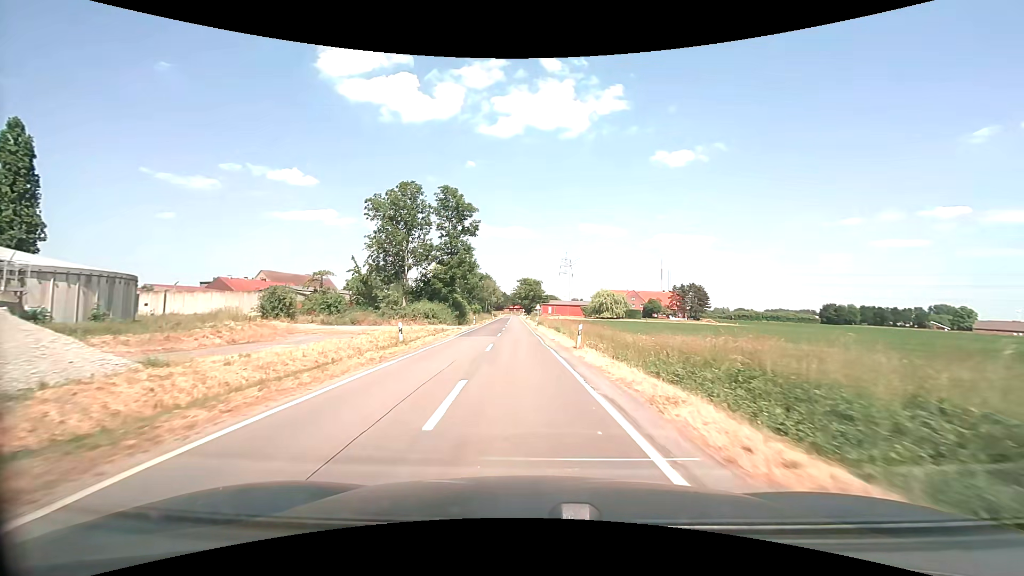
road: secondary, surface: asphalt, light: Day
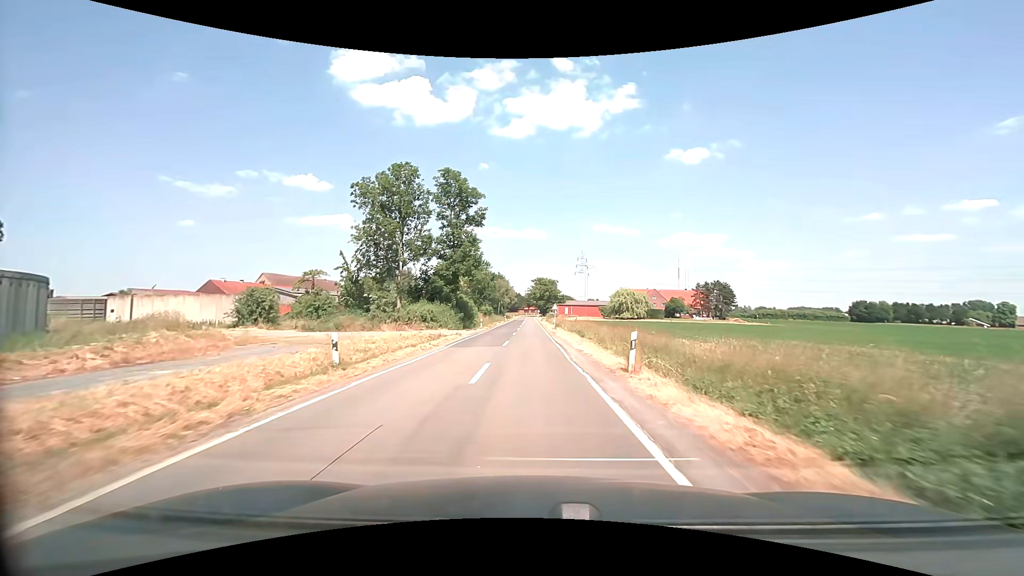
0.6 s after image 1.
(-0.1, +8.3) m; -2°
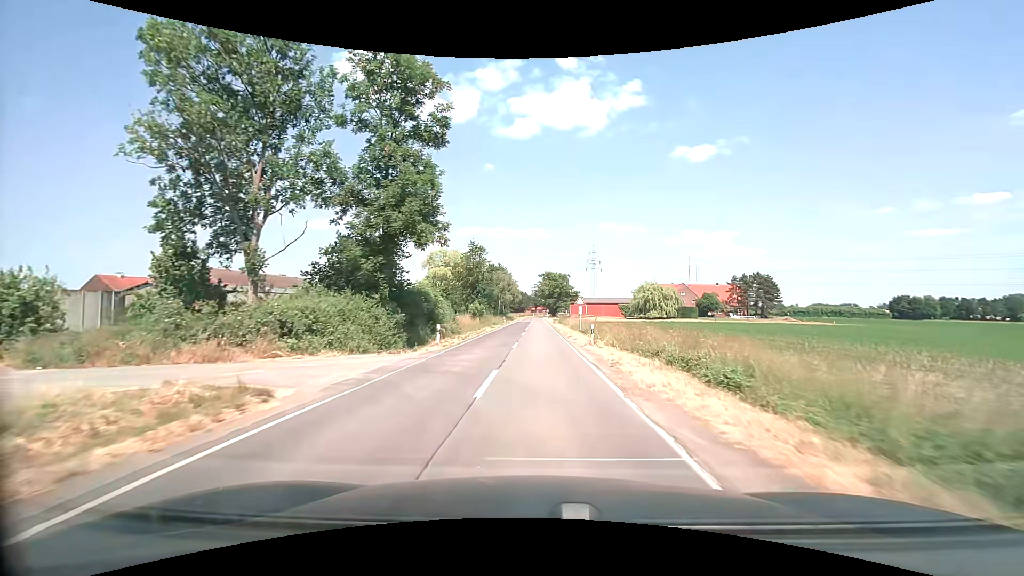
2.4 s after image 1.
(-0.4, +26.2) m; -1°
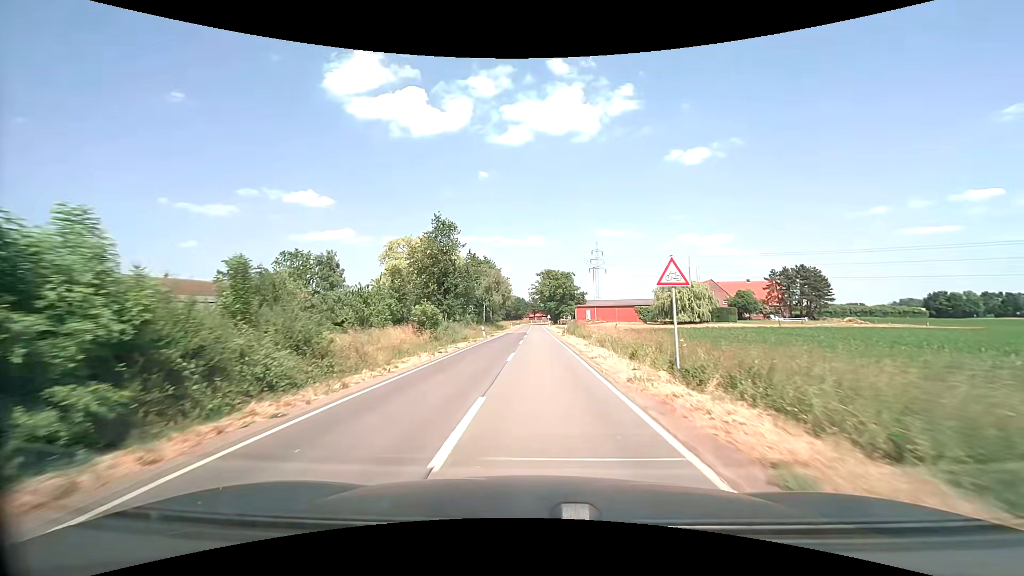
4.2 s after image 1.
(+0.2, +27.7) m; 0°
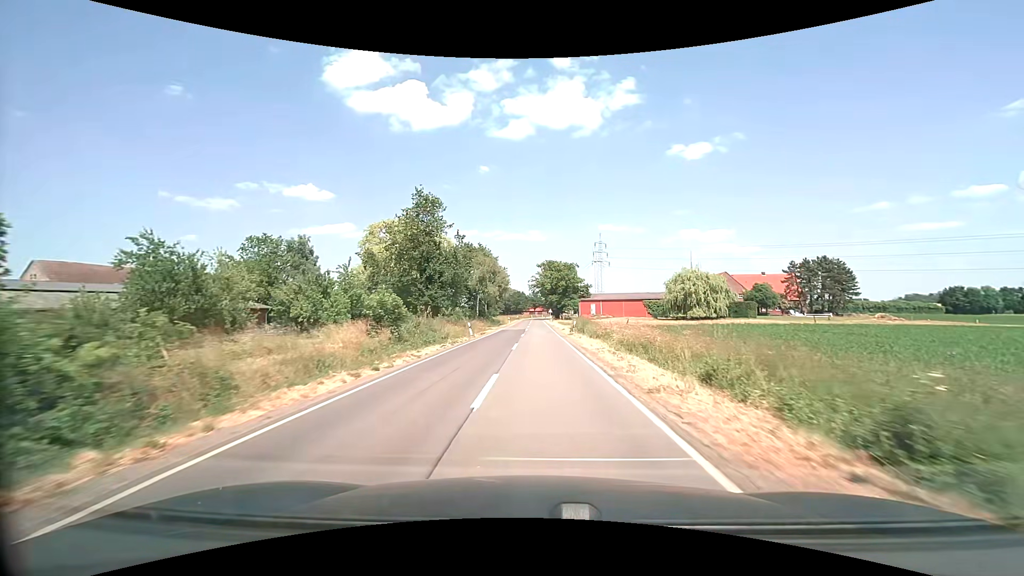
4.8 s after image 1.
(-0.1, +9.4) m; 0°
(0, +10) (0, +20) (0, +30) (0, +40) (0, +50) (0, +60) (0, +70) (0, +80) (0, +90) (0, +100) m
